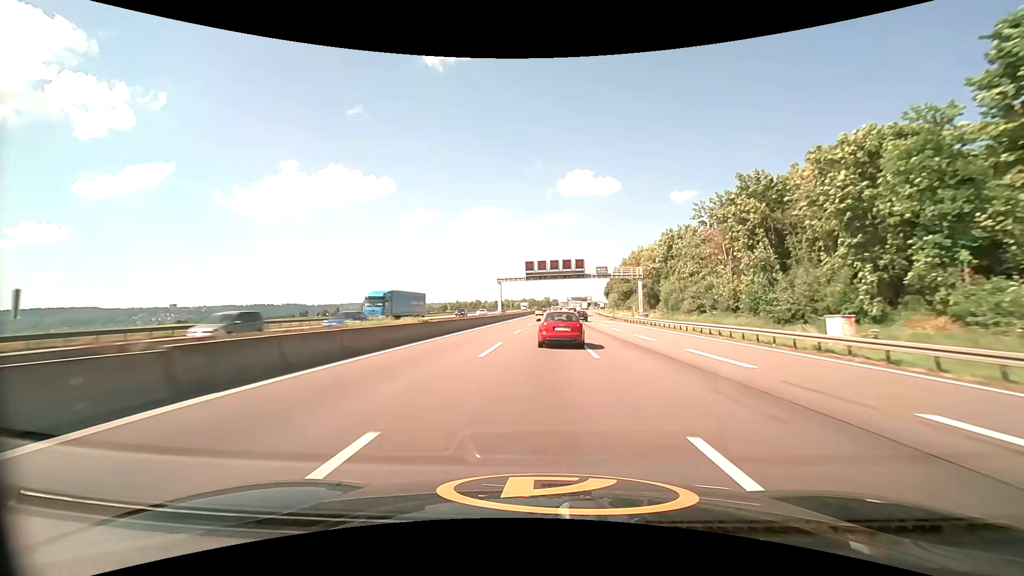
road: motorway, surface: asphalt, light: Day
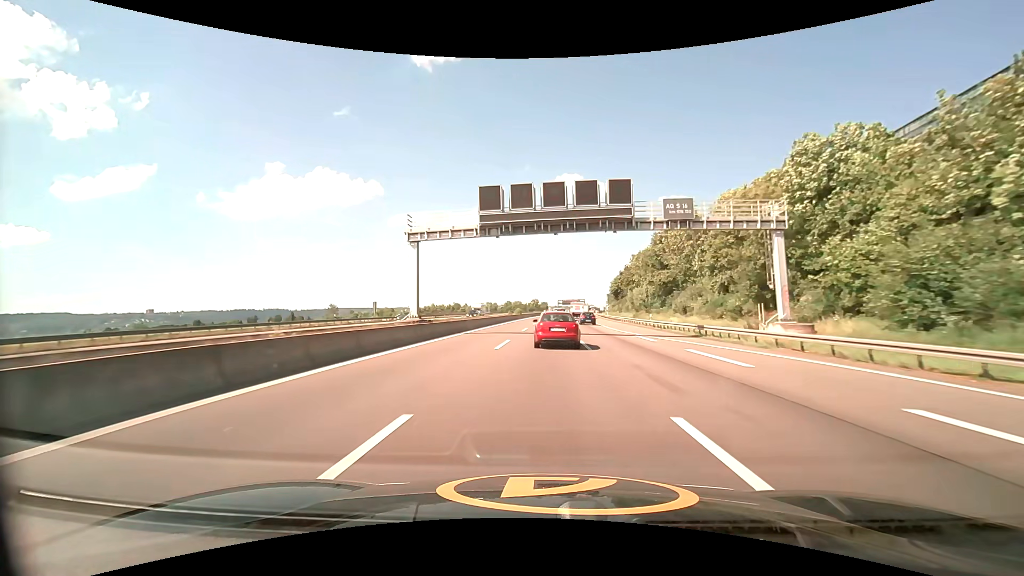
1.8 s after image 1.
(+0.6, +47.9) m; +1°
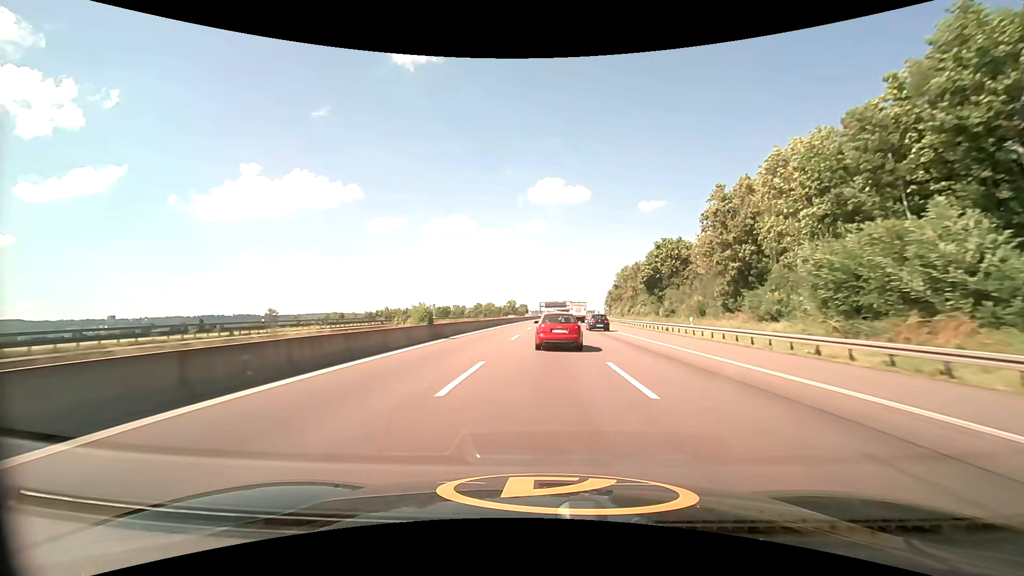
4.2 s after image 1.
(+1.2, +64.2) m; +2°
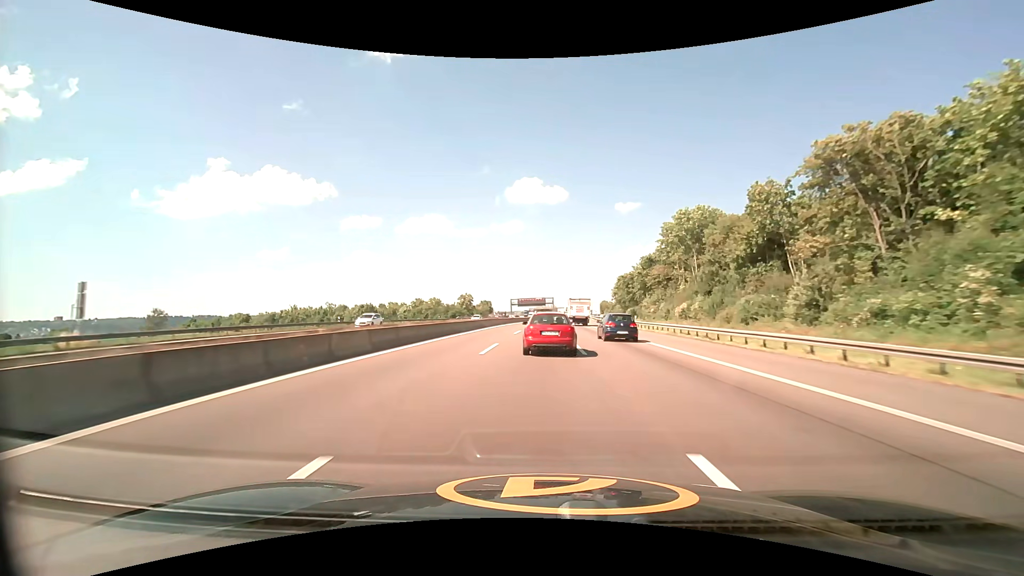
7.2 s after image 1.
(+2.2, +80.9) m; +3°
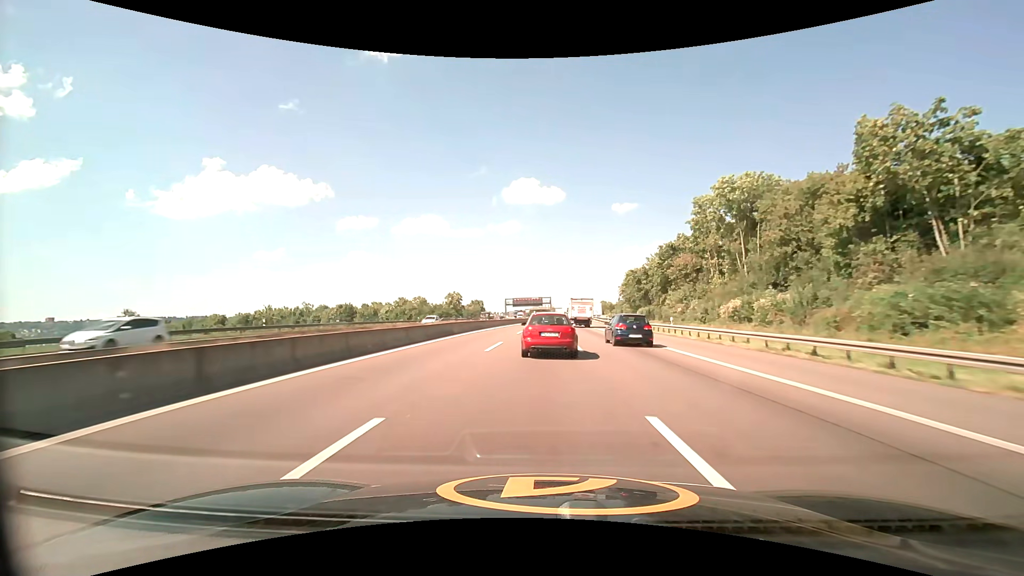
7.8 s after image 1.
(+0.1, +16.3) m; 0°
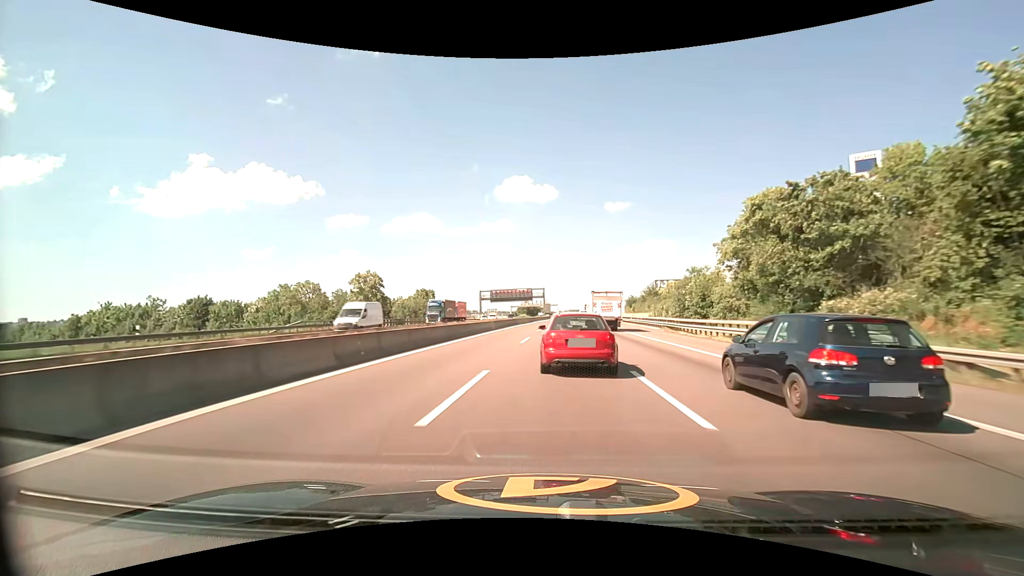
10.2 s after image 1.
(+0.8, +66.2) m; +1°
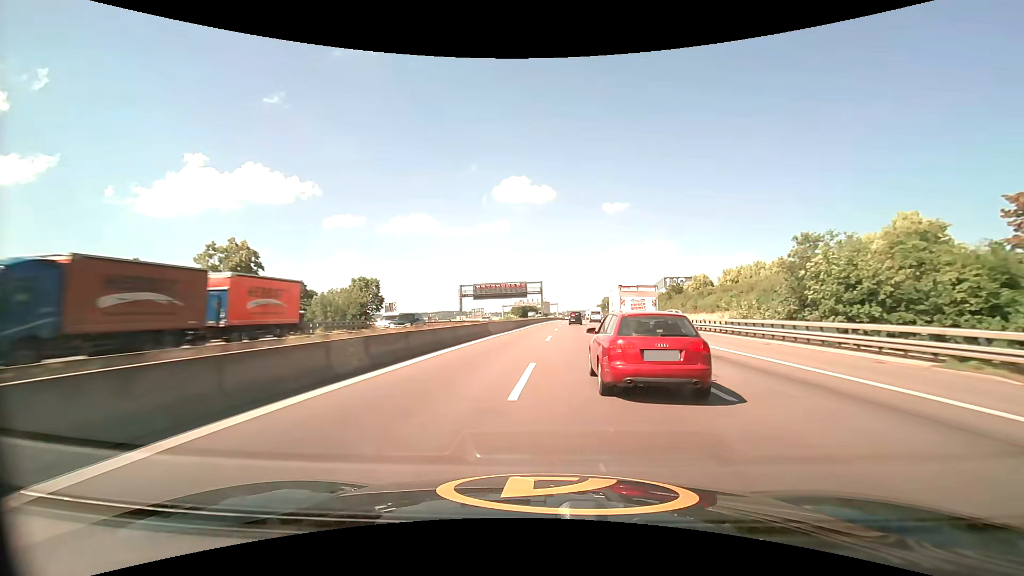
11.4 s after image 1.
(+0.1, +34.2) m; 0°
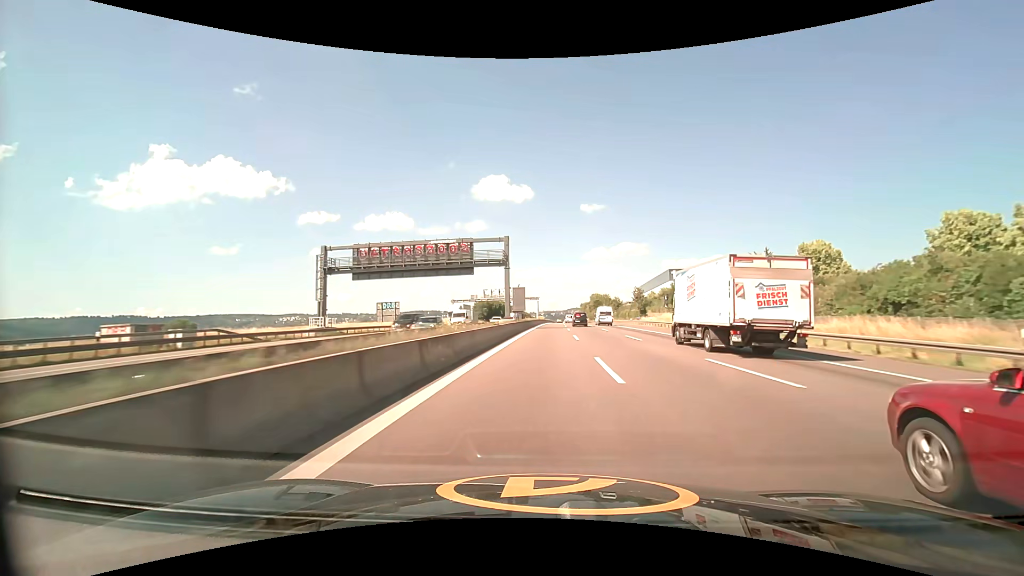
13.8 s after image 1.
(+1.2, +69.6) m; +3°
(0, +10) (0, +20) (0, +30) (0, +40) (+1, +50) (+1, +60) (+1, +70) (+2, +80) (+2, +90) (+3, +100) m
